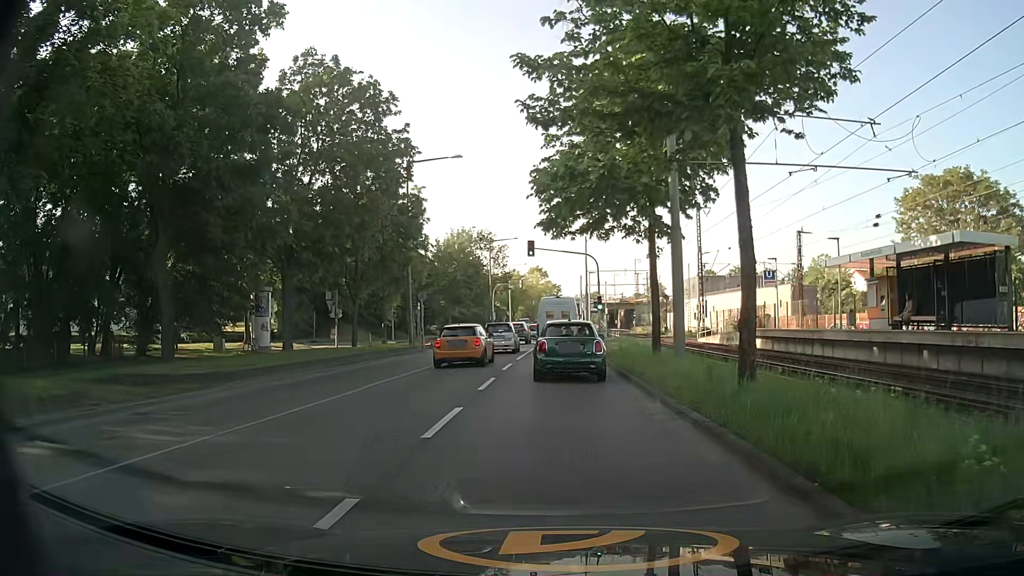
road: secondary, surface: asphalt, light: Day
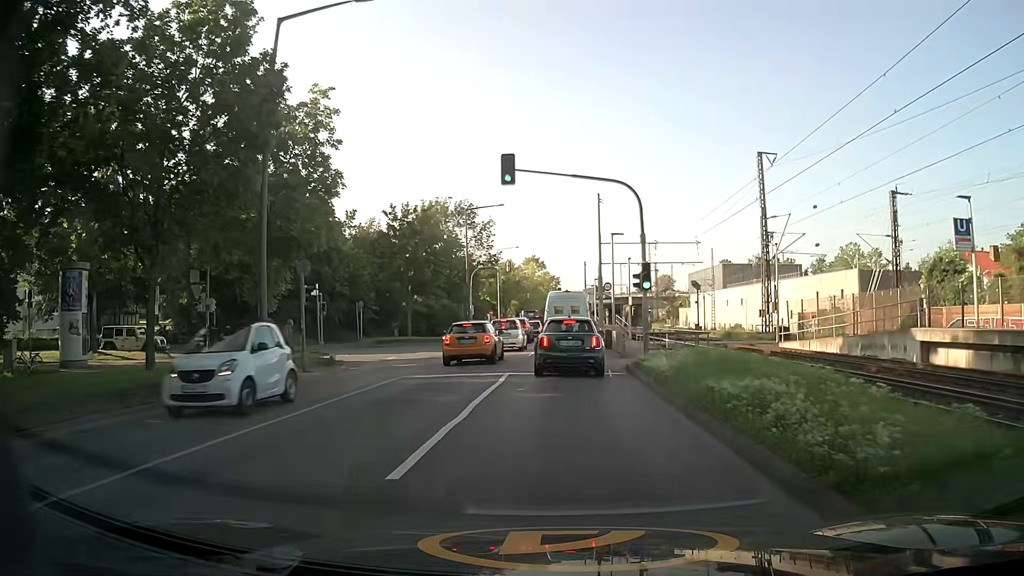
(-0.2, +21.1) m; 0°
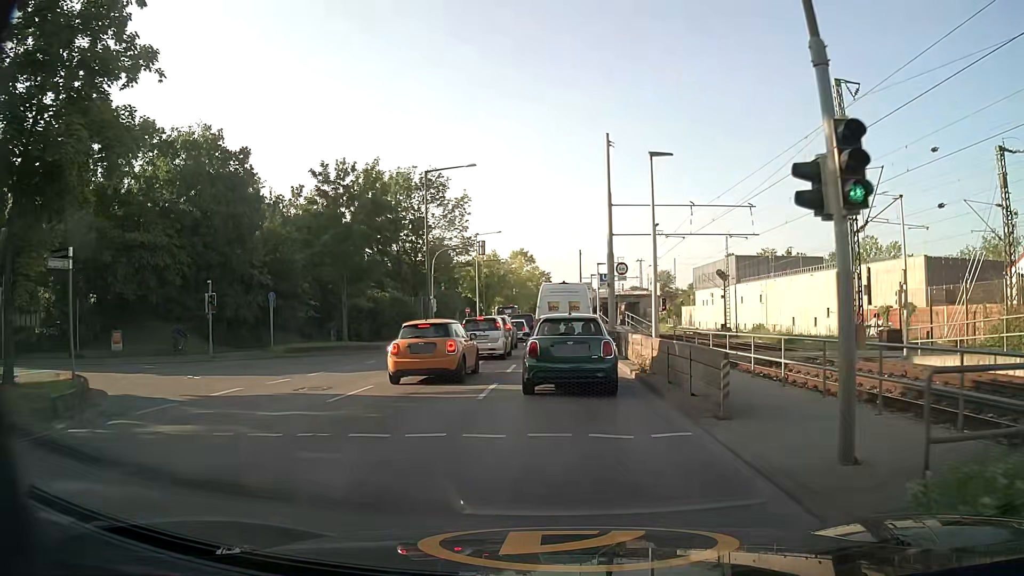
(0.0, +14.7) m; 0°
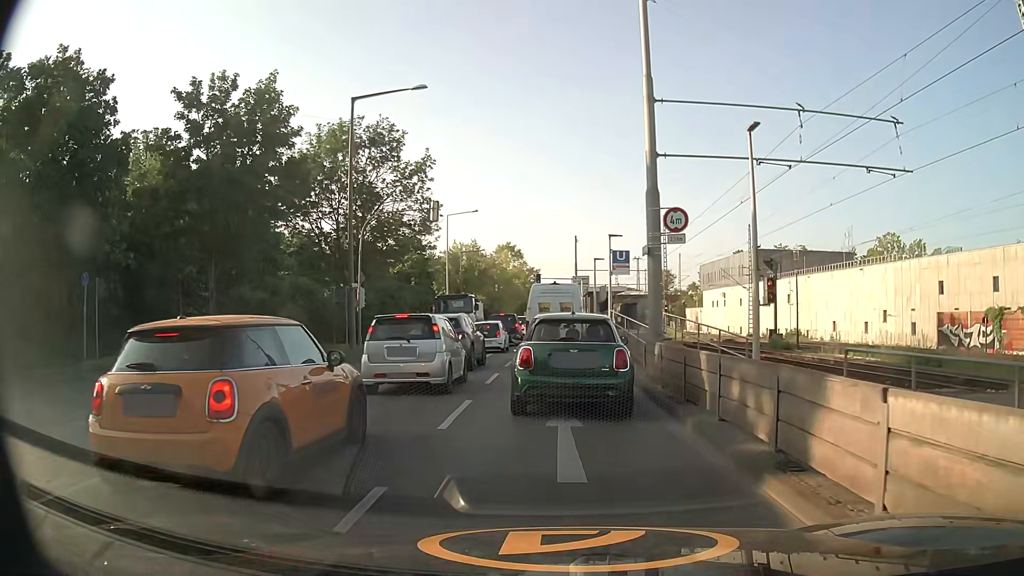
(+0.1, +15.0) m; +1°
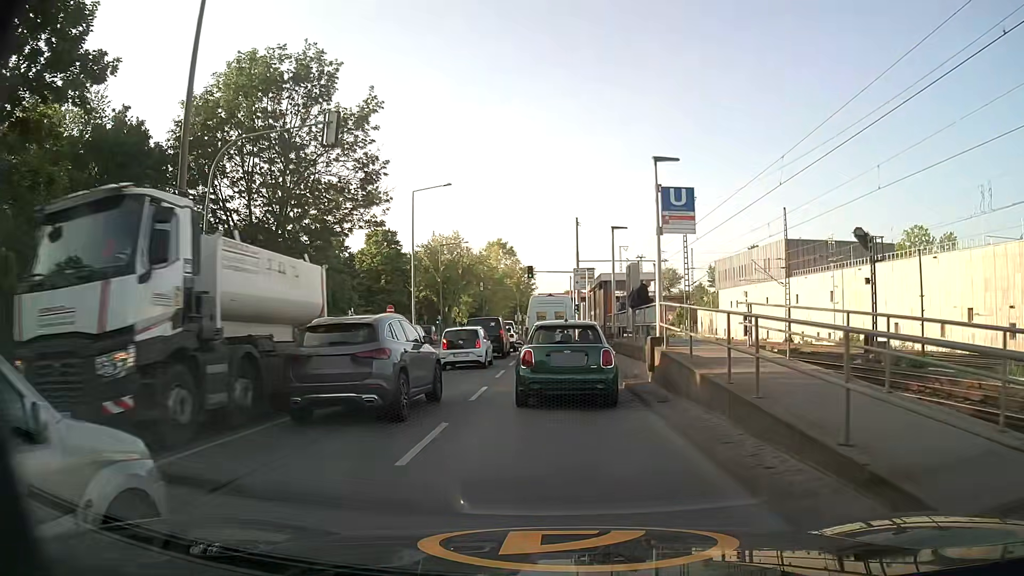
(0.0, +14.0) m; -1°
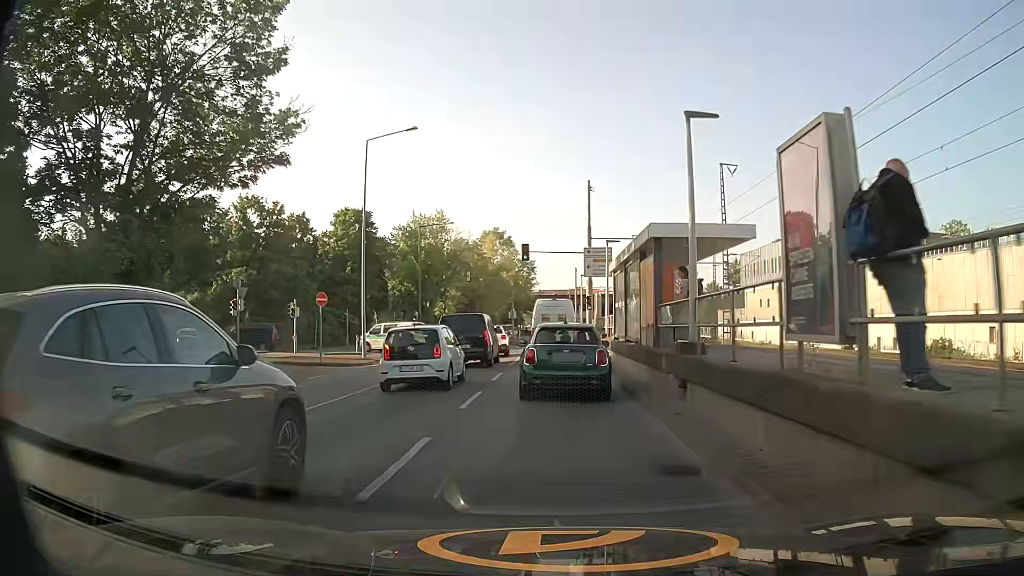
(+0.2, +13.7) m; +1°
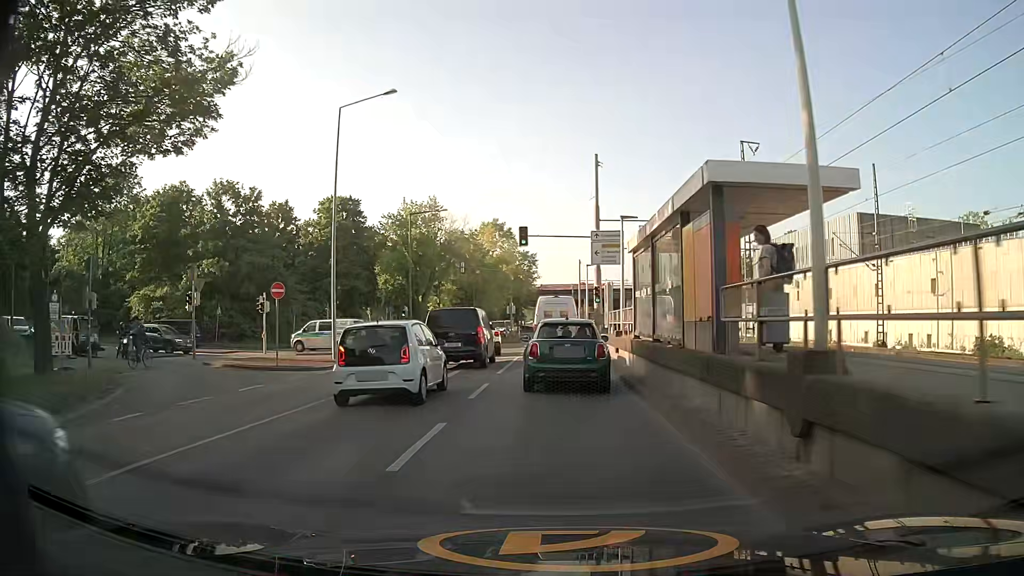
(0.0, +5.3) m; 0°
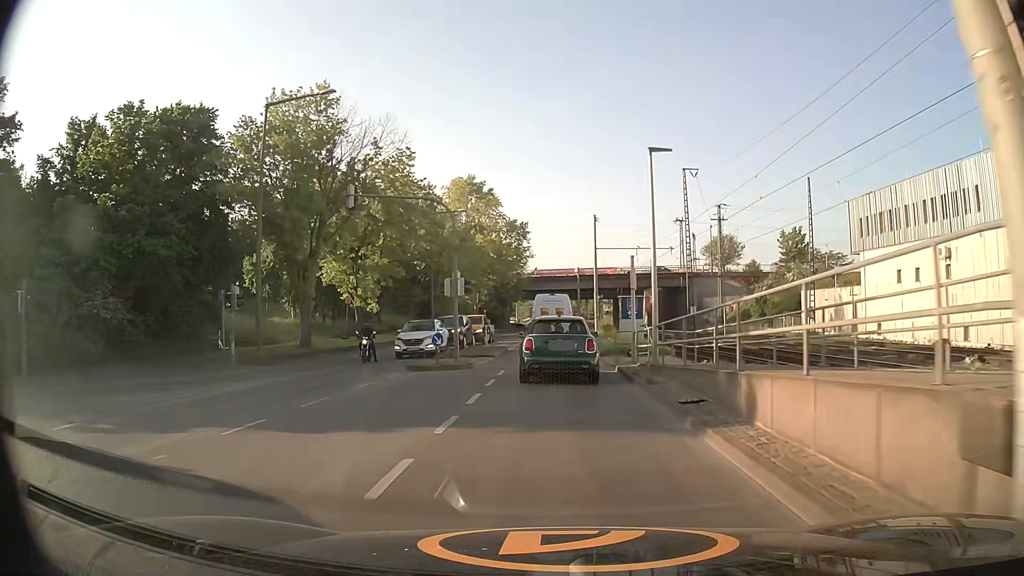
(-0.2, +31.1) m; 0°
(0, +10) (0, +20) (0, +30) (0, +40) (0, +50) (0, +60) (0, +70) (0, +80) (0, +90) (0, +100) m
